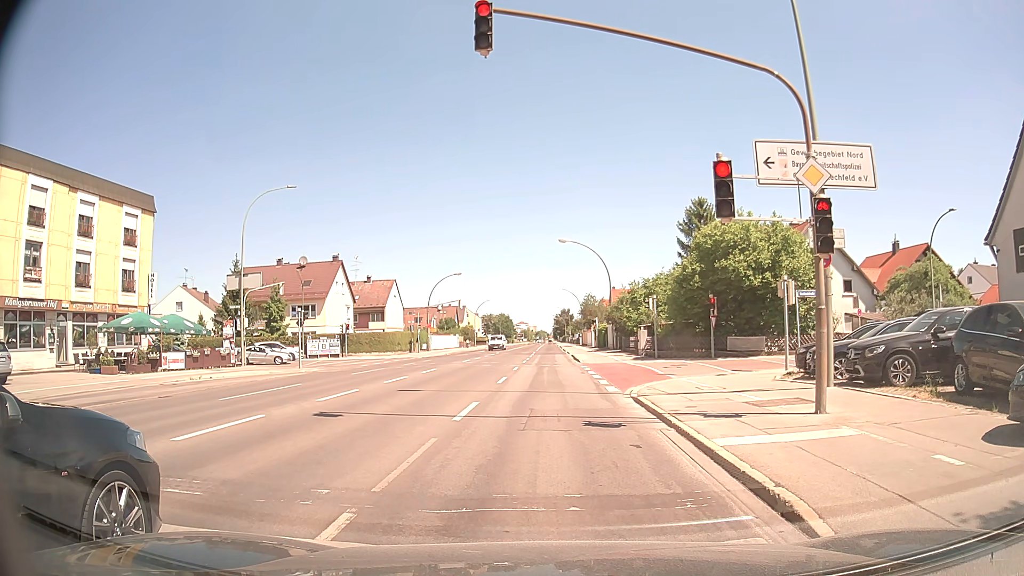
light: Day
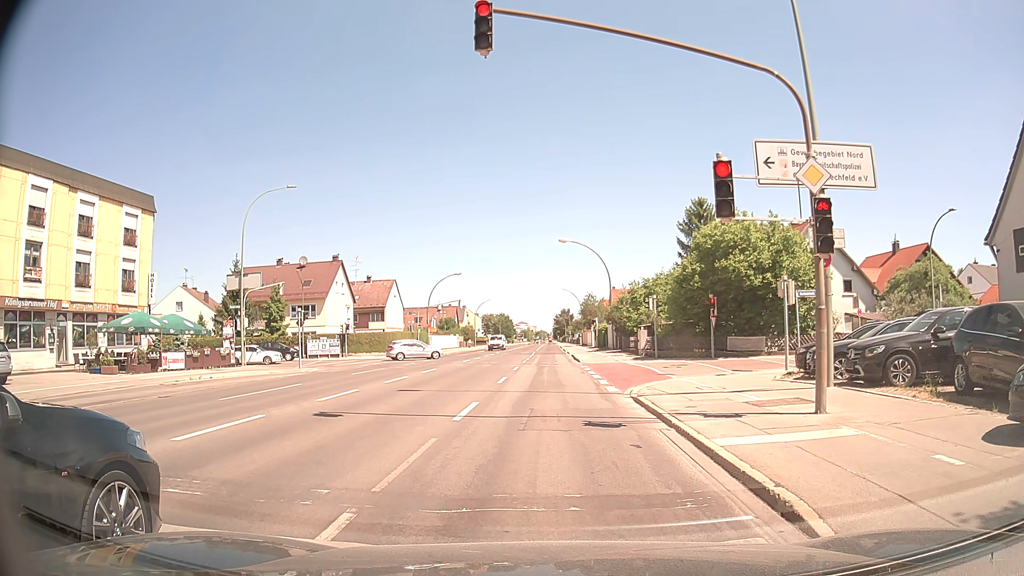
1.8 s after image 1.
(0.0, 0.0) m; 0°
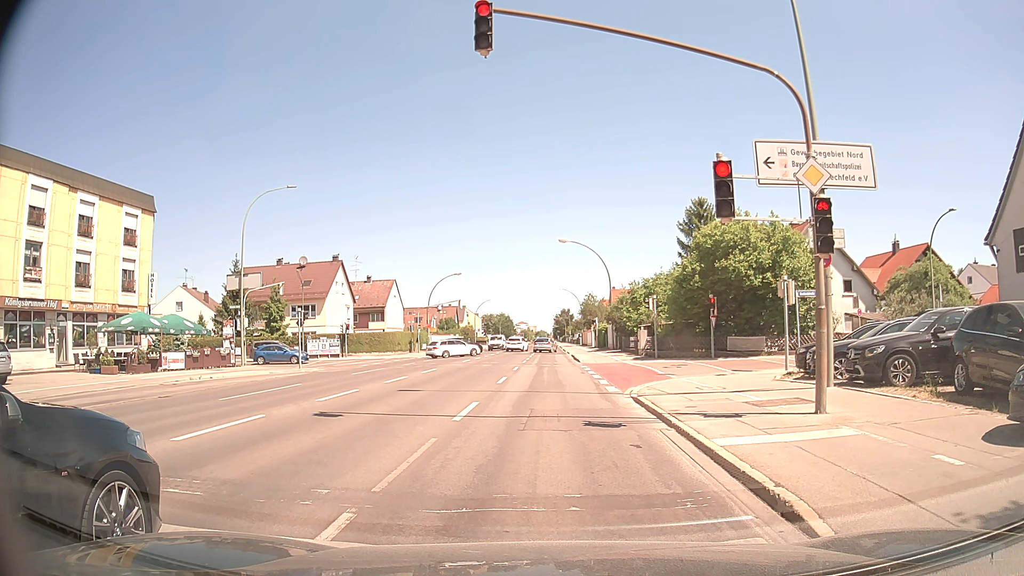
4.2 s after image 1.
(0.0, 0.0) m; 0°
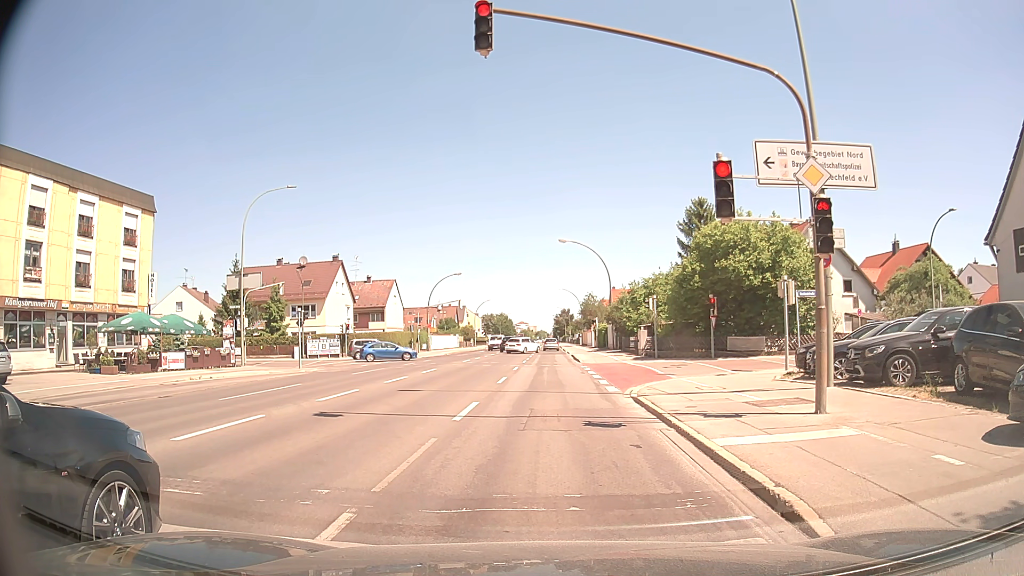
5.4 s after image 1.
(0.0, 0.0) m; 0°
